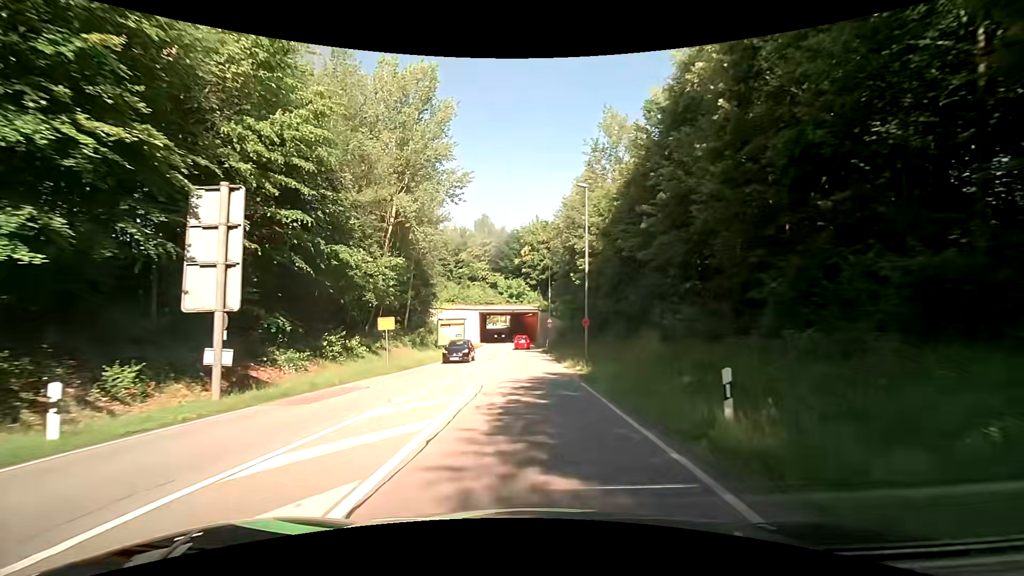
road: secondary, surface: asphalt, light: Day
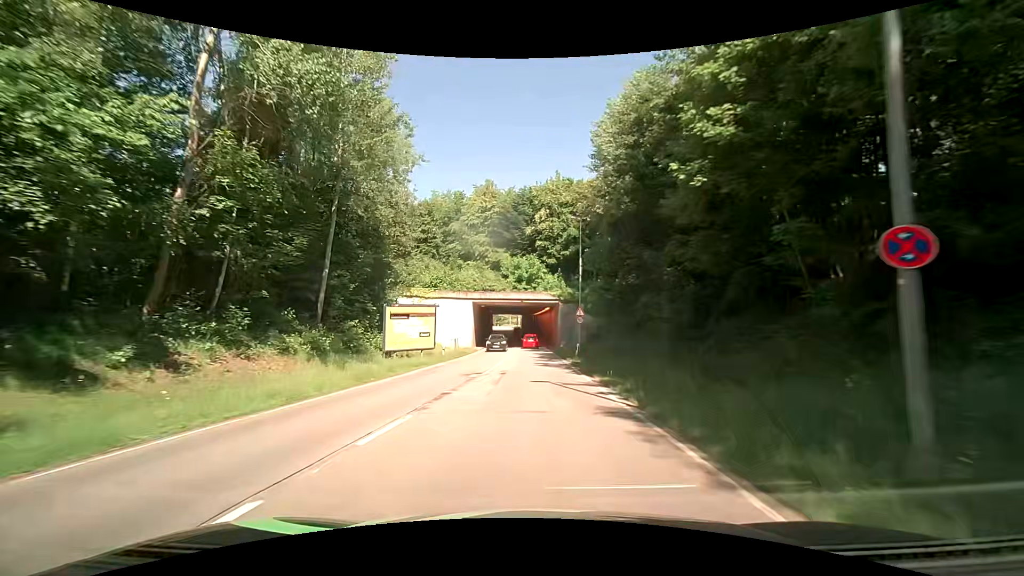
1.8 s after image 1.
(-0.6, +23.3) m; -2°
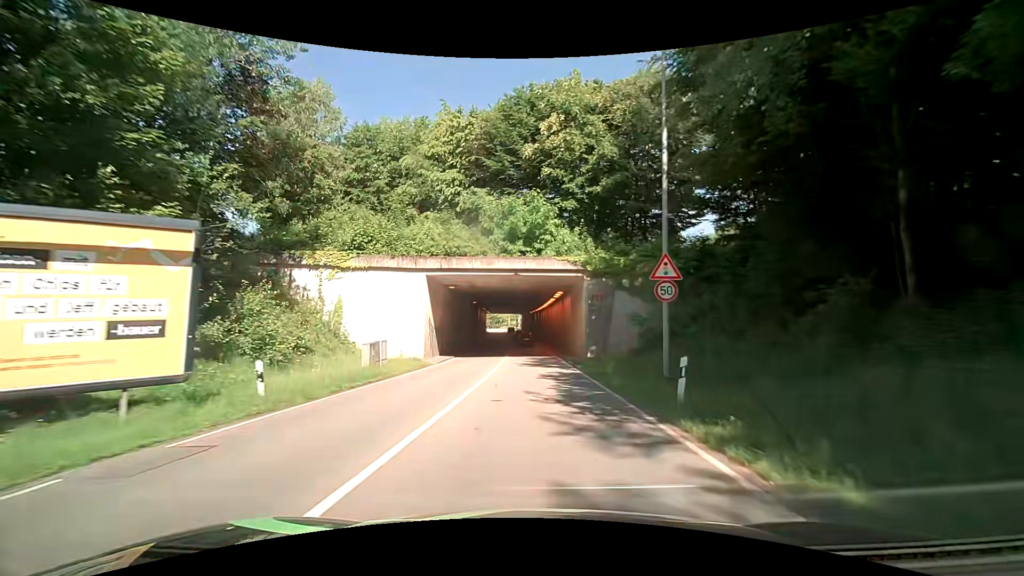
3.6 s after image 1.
(0.0, +23.2) m; 0°
